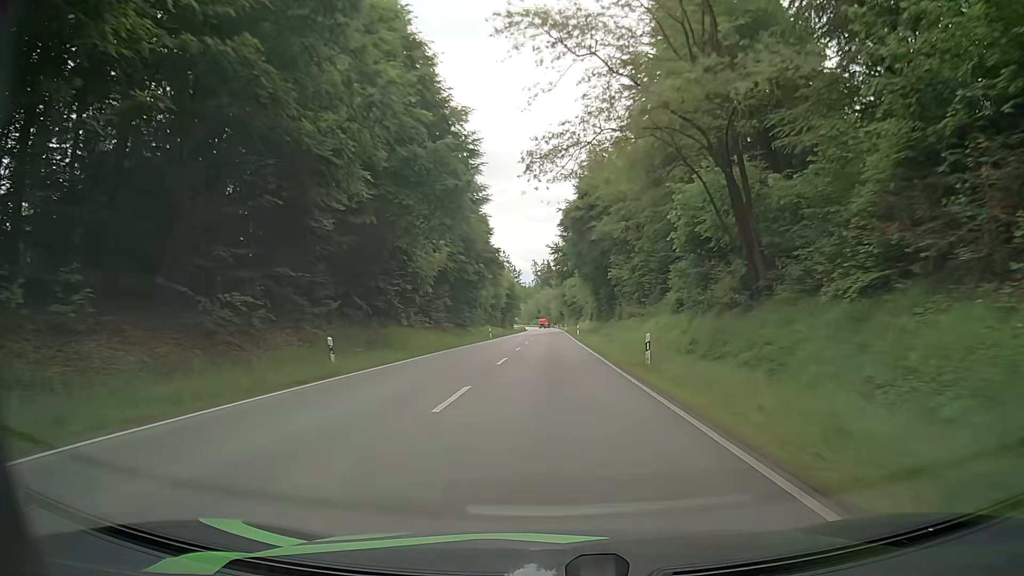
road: secondary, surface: asphalt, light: Day
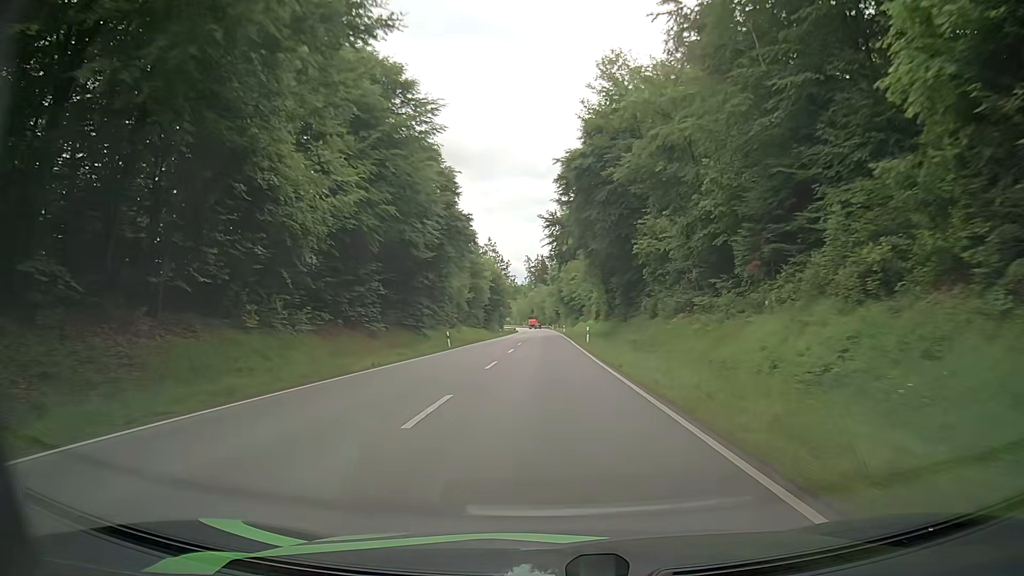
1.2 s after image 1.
(+0.2, +25.4) m; 0°
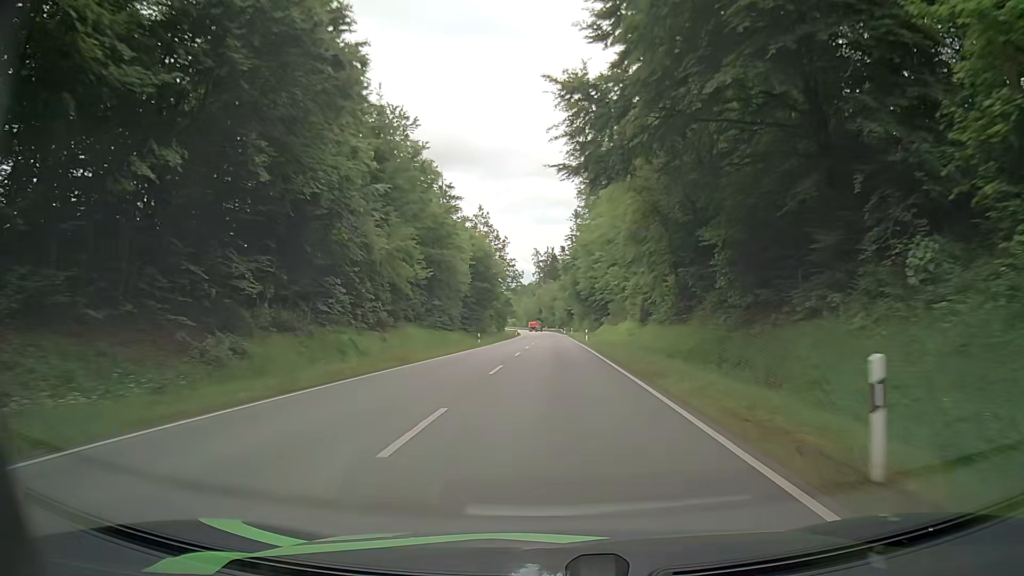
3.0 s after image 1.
(0.0, +37.9) m; 0°
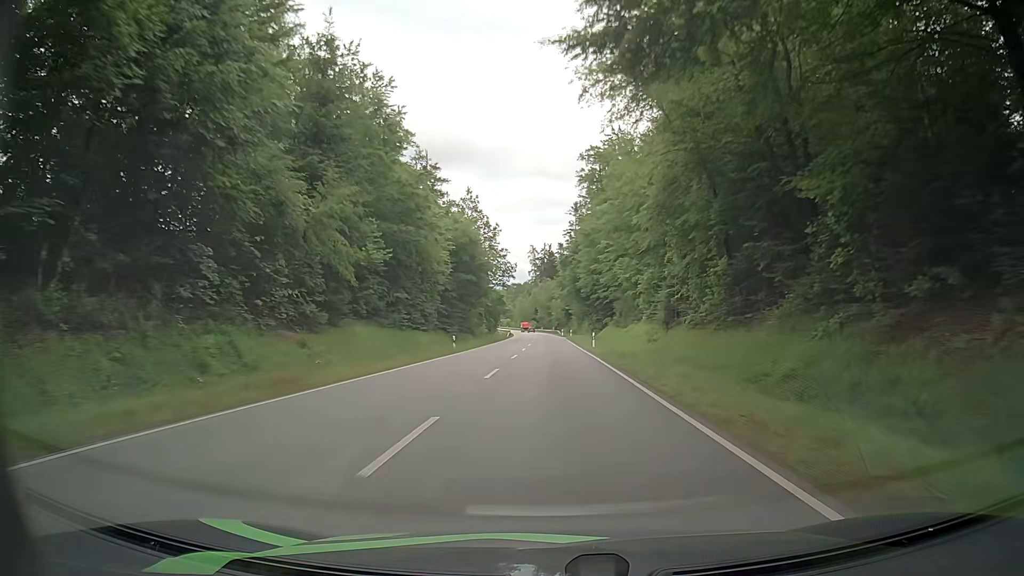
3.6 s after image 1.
(0.0, +12.8) m; 0°
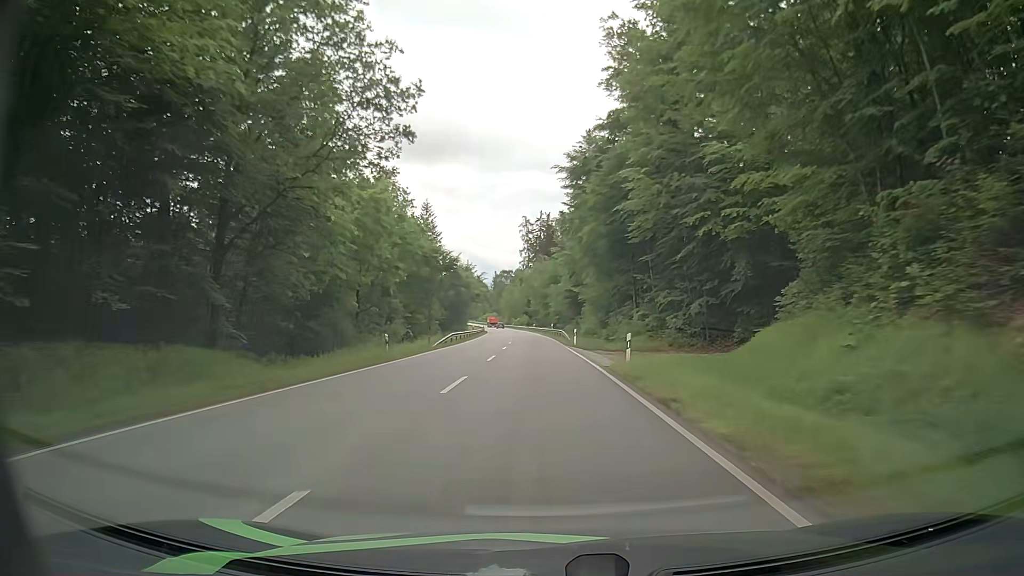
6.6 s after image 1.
(+0.9, +64.7) m; 0°
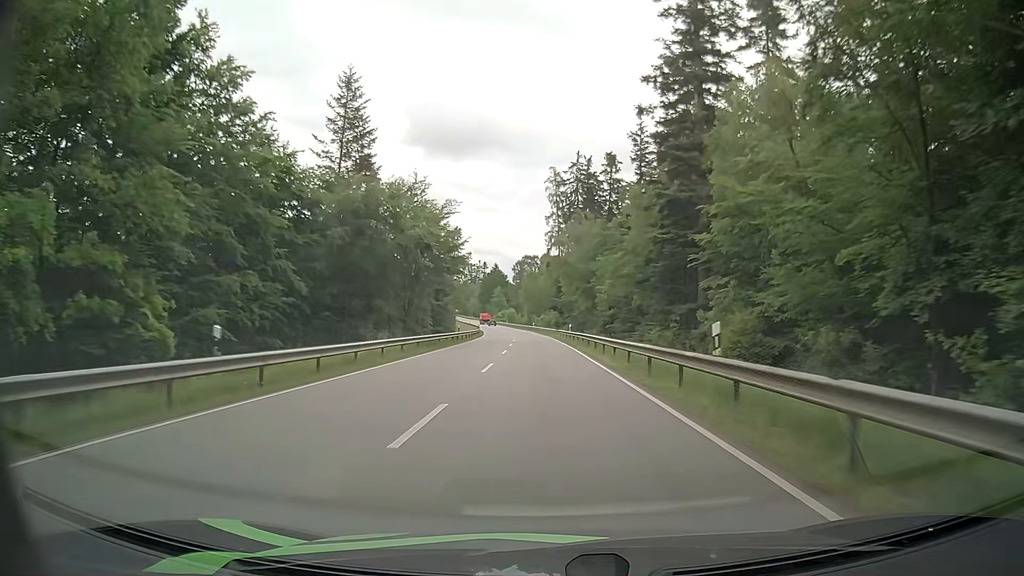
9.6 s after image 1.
(-1.3, +65.7) m; -2°
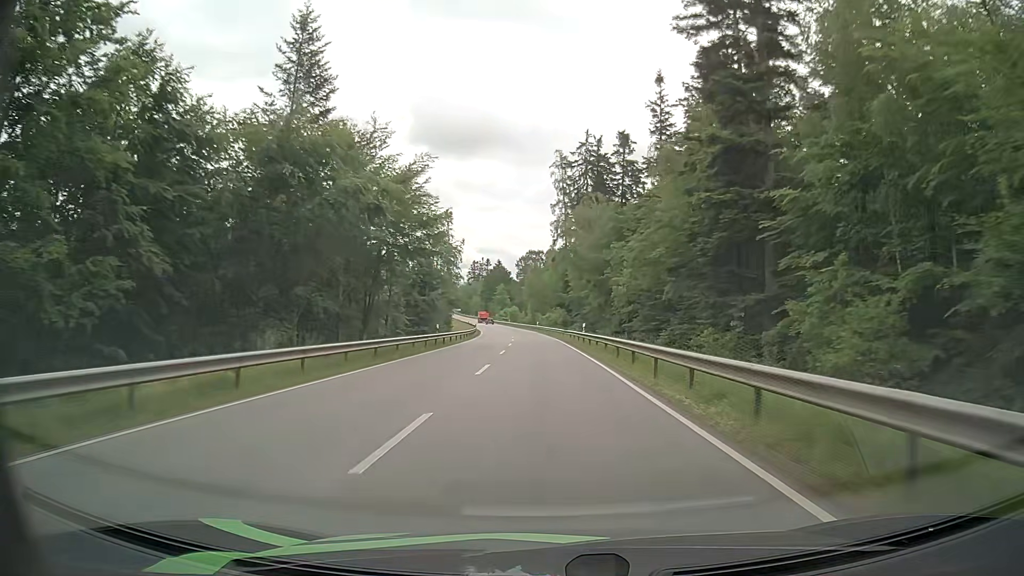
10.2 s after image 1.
(-0.1, +13.2) m; -1°
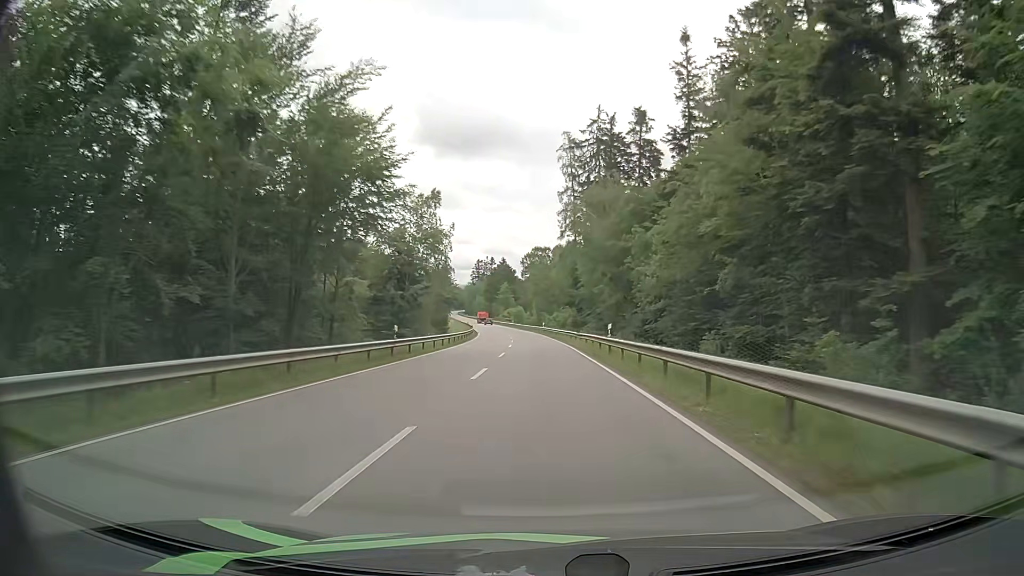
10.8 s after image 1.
(-0.1, +13.3) m; -1°
(0, +10) (0, +20) (0, +30) (-1, +40) (-1, +50) (-1, +60) (-2, +70) (-3, +80) (-3, +90) (-4, +100) m
